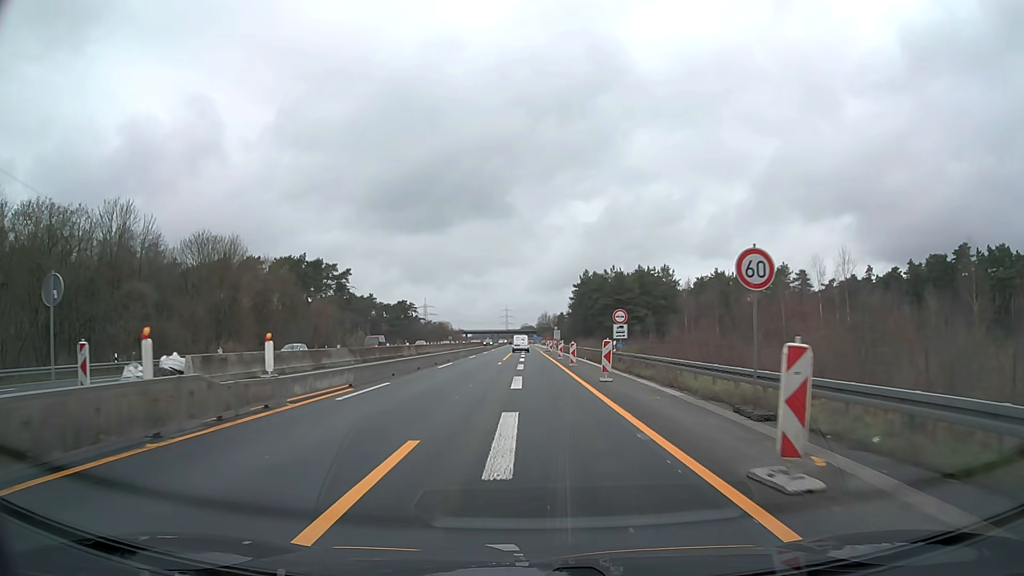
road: motorway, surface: asphalt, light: Day
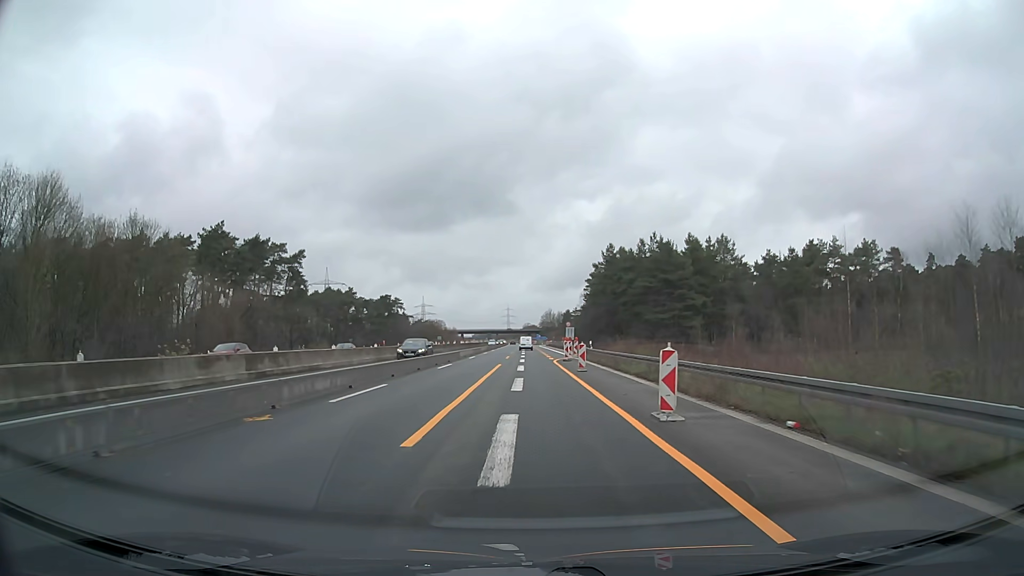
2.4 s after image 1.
(-0.1, +36.5) m; 0°
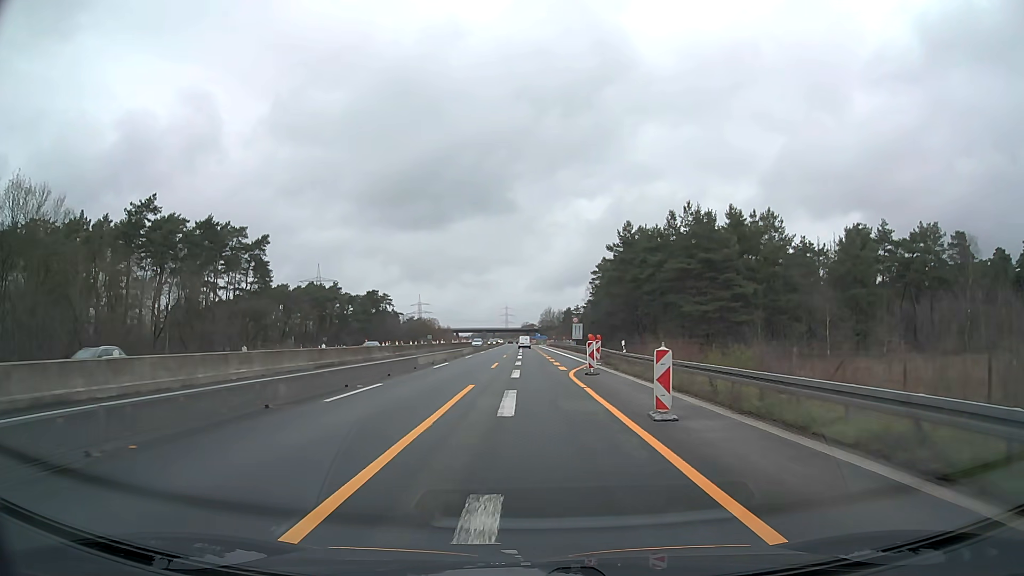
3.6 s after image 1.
(0.0, +18.3) m; 0°
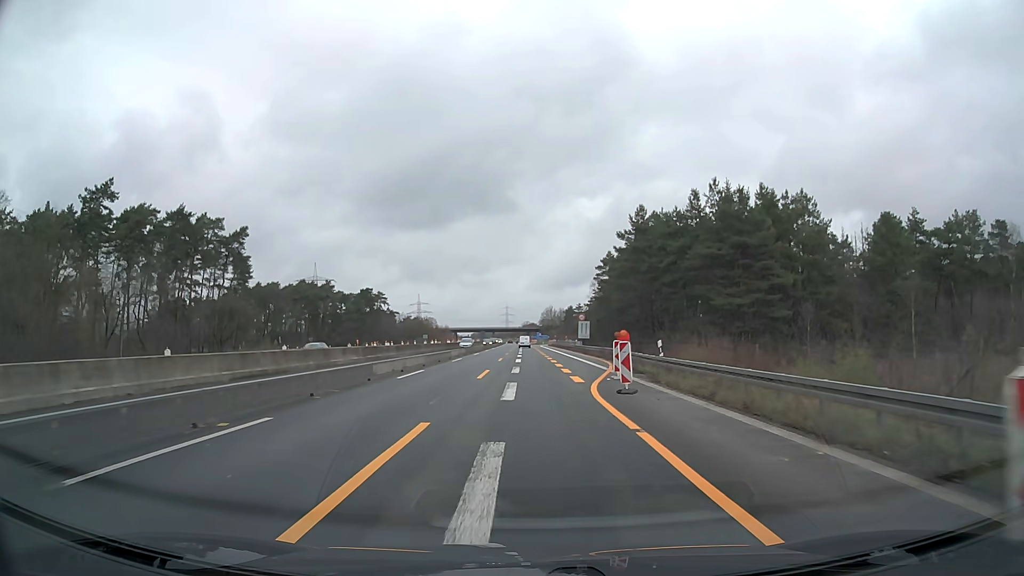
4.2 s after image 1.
(0.0, +9.1) m; 0°
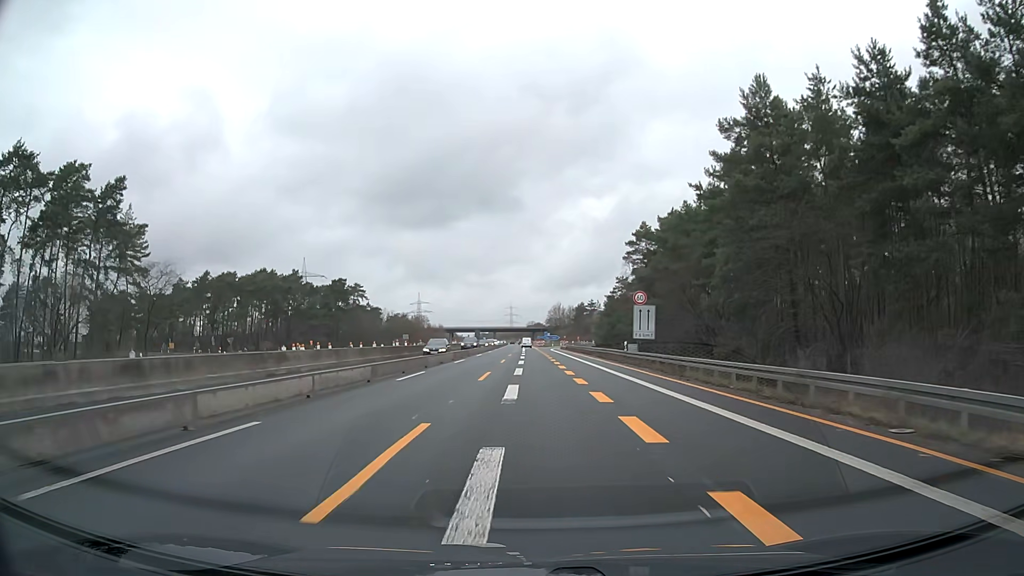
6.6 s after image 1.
(-0.1, +36.6) m; 0°
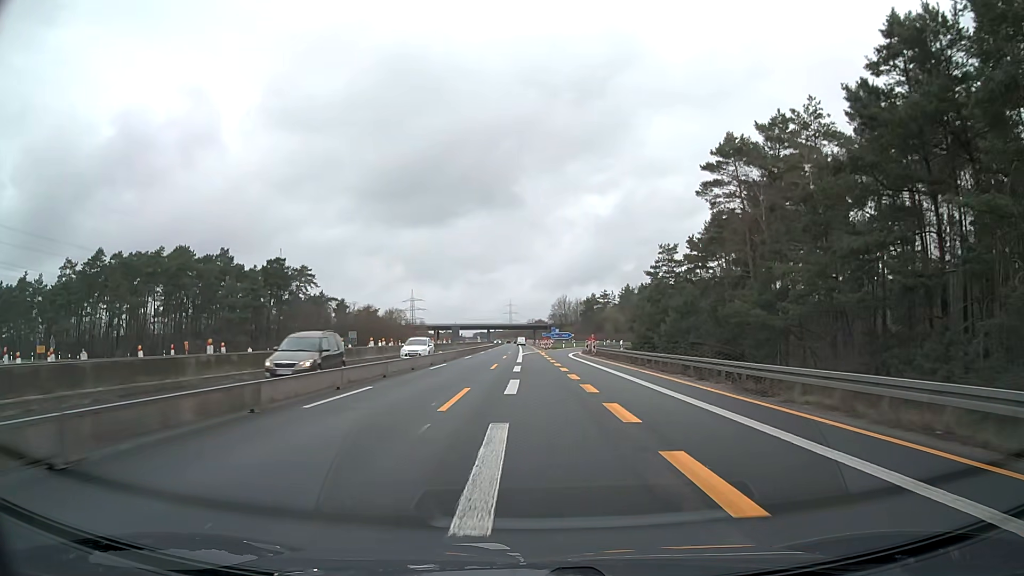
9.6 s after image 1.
(-0.1, +45.7) m; 0°
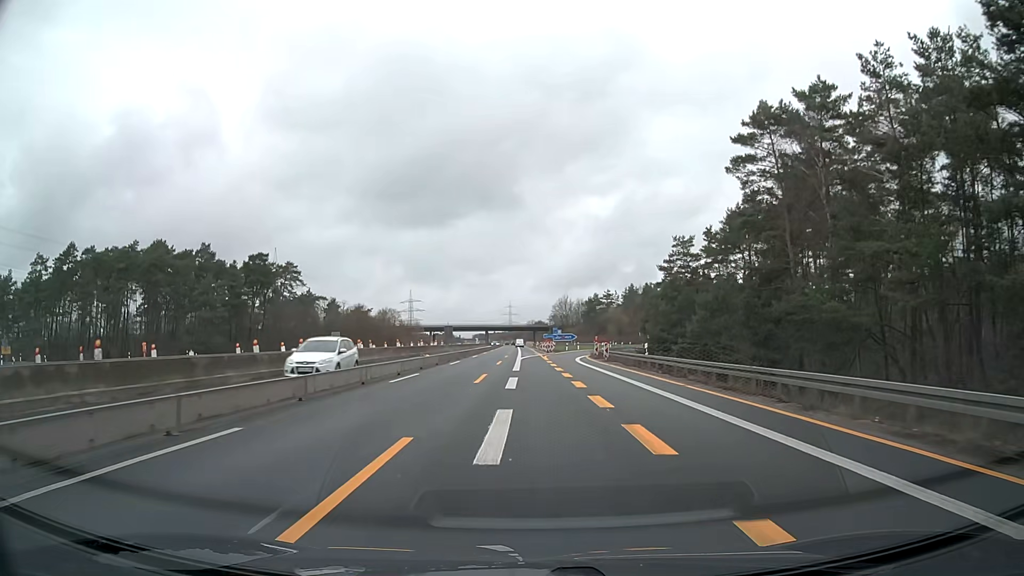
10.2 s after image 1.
(0.0, +9.1) m; 0°
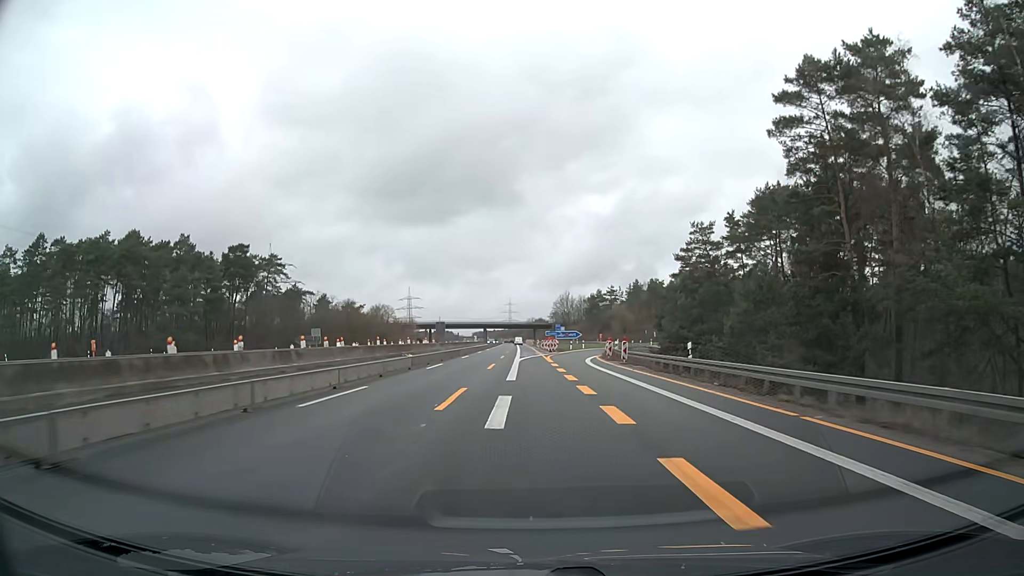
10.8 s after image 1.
(0.0, +9.1) m; 0°
(0, +10) (0, +20) (0, +30) (0, +40) (-1, +50) (-1, +60) (-1, +70) (-1, +80) (-1, +90) (-1, +100) m
